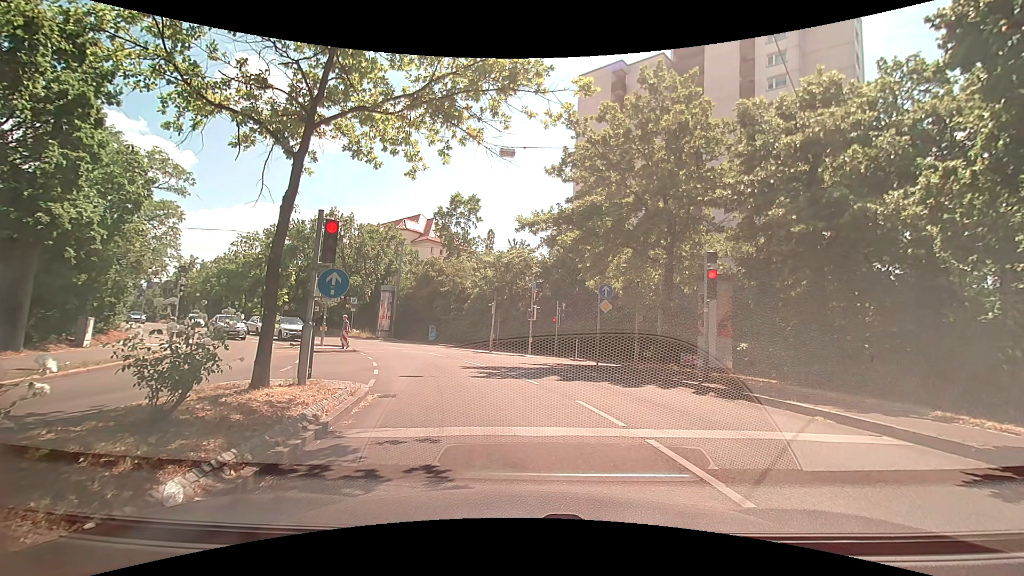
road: secondary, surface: asphalt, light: Day
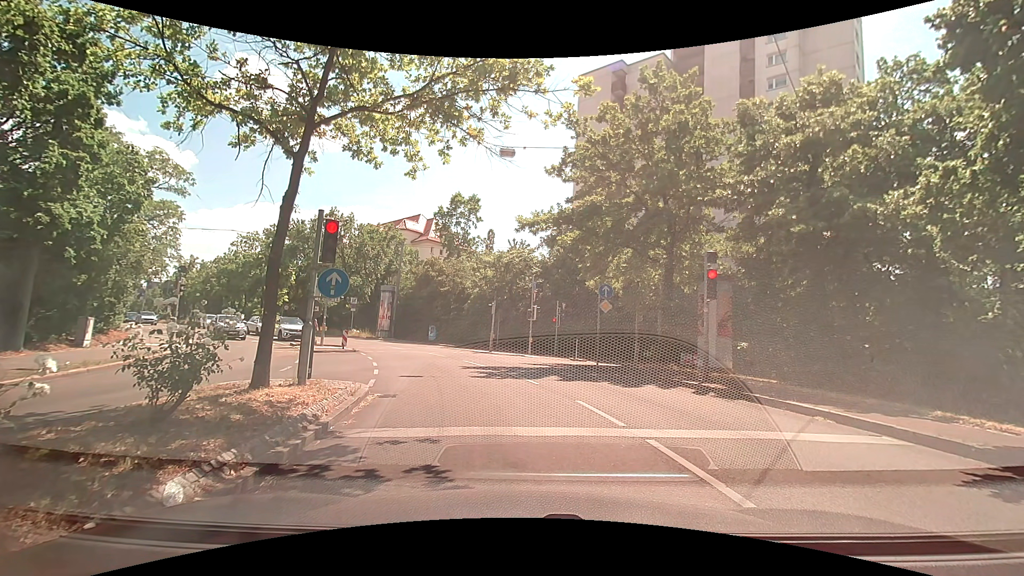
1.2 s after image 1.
(0.0, 0.0) m; 0°
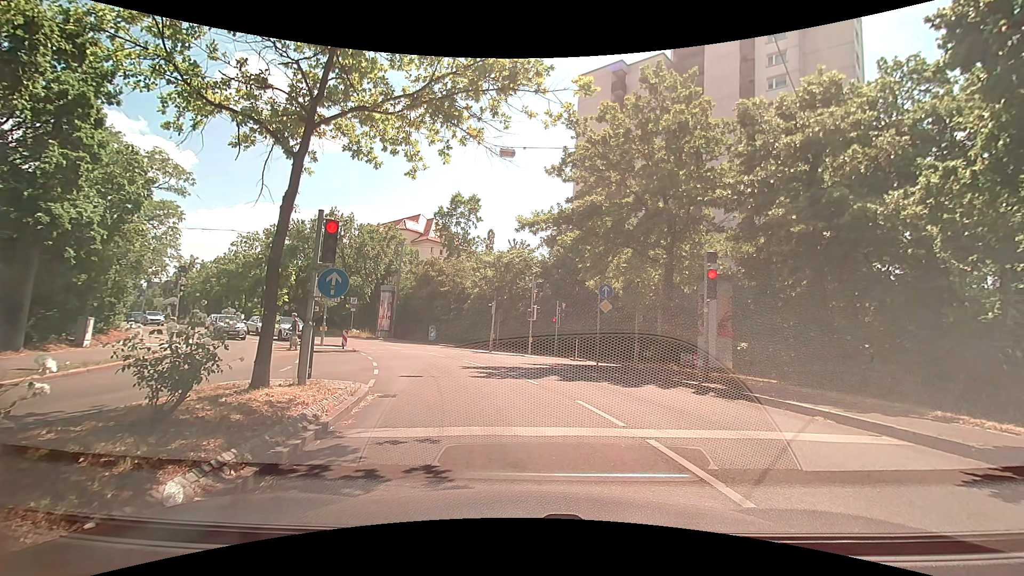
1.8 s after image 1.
(0.0, 0.0) m; 0°
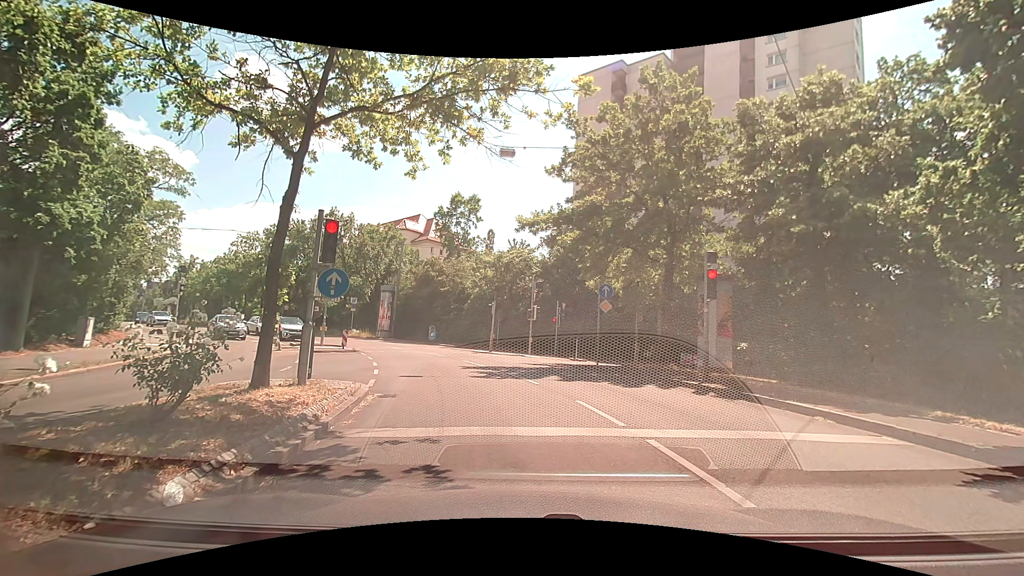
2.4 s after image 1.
(0.0, 0.0) m; 0°
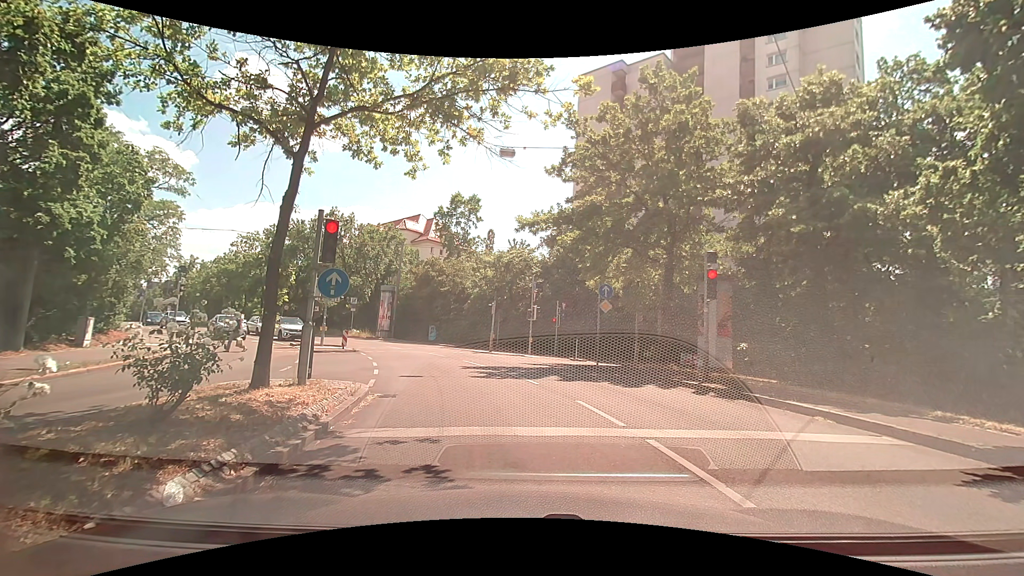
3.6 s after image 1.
(0.0, 0.0) m; 0°
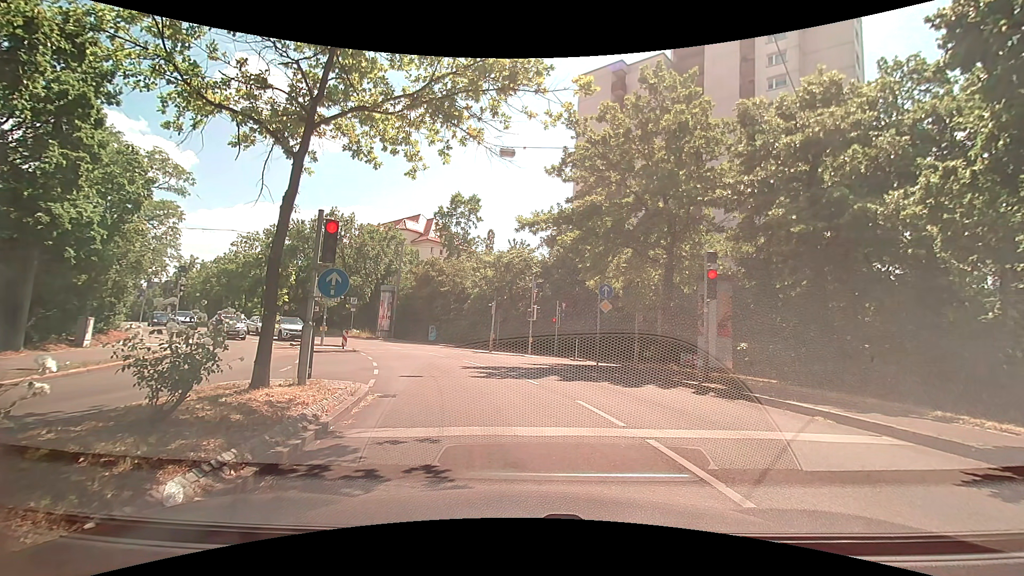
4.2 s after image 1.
(0.0, 0.0) m; 0°
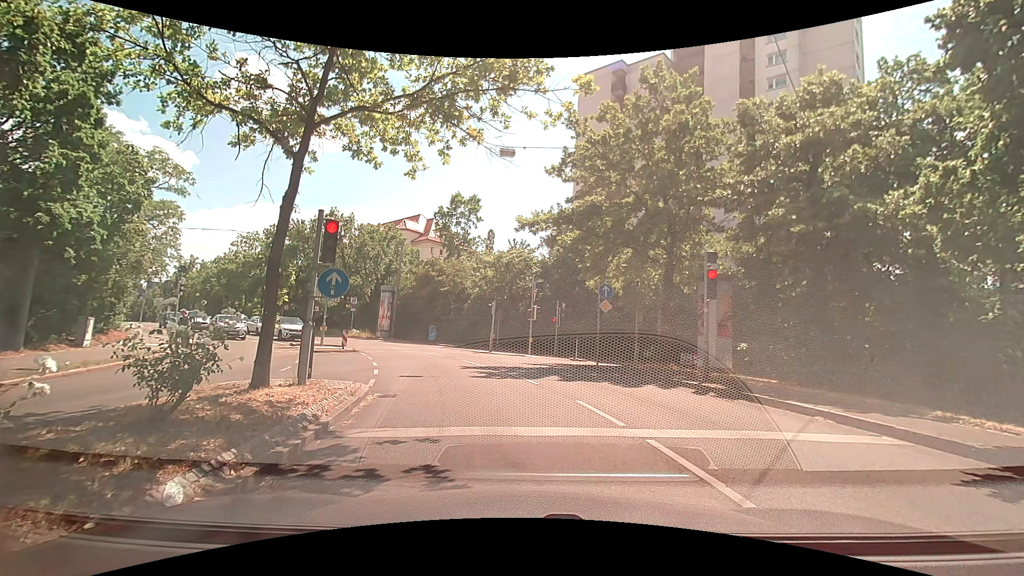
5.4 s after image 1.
(0.0, 0.0) m; 0°
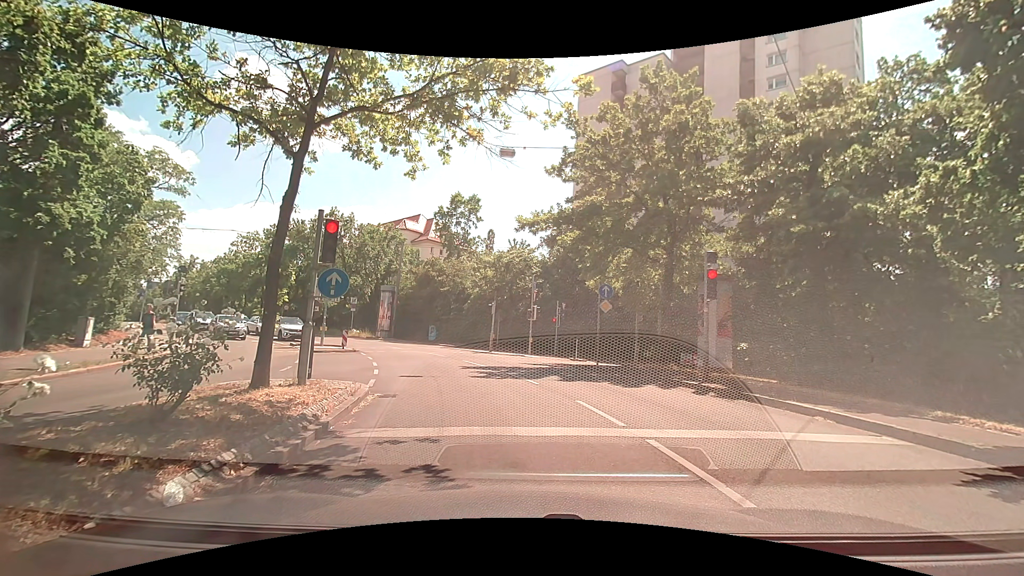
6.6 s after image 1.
(0.0, 0.0) m; 0°
(0, +10) (-2, +20) (-6, +29) (-11, +38) (-17, +45) (-24, +52) (-31, +60) (-38, +67) (-44, +75) (-51, +82) m
